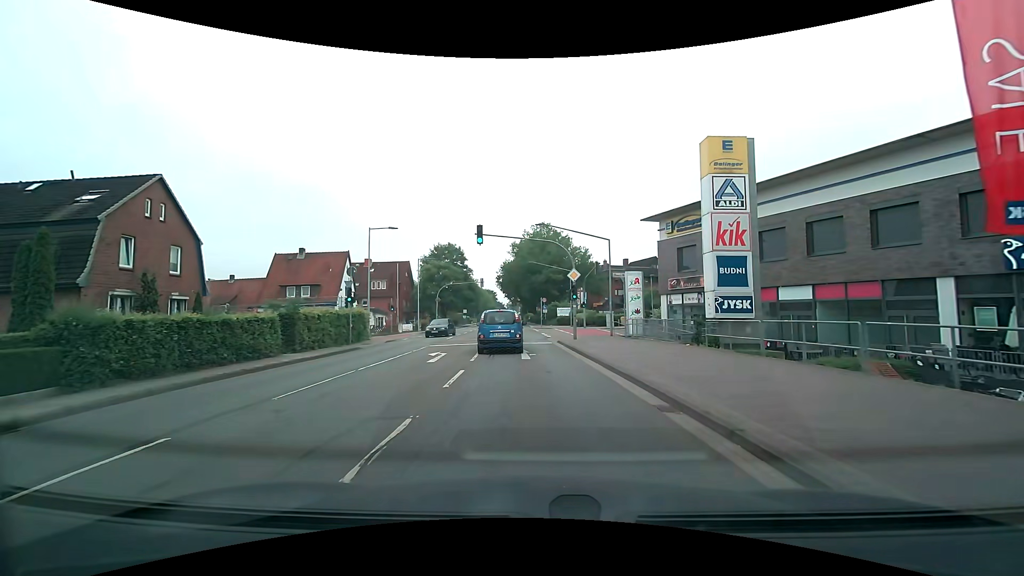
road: secondary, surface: asphalt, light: Day
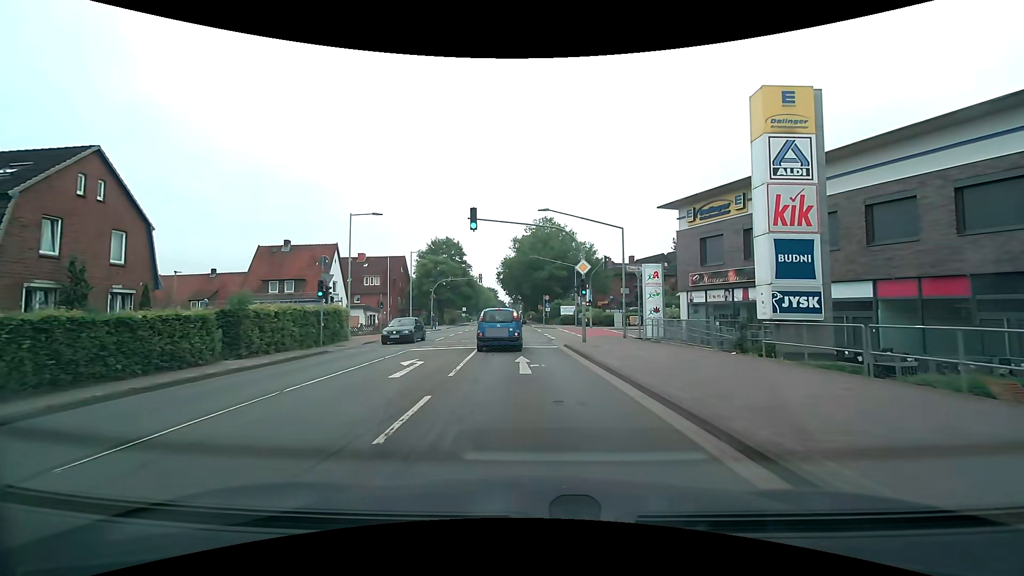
(0.0, +4.4) m; 0°
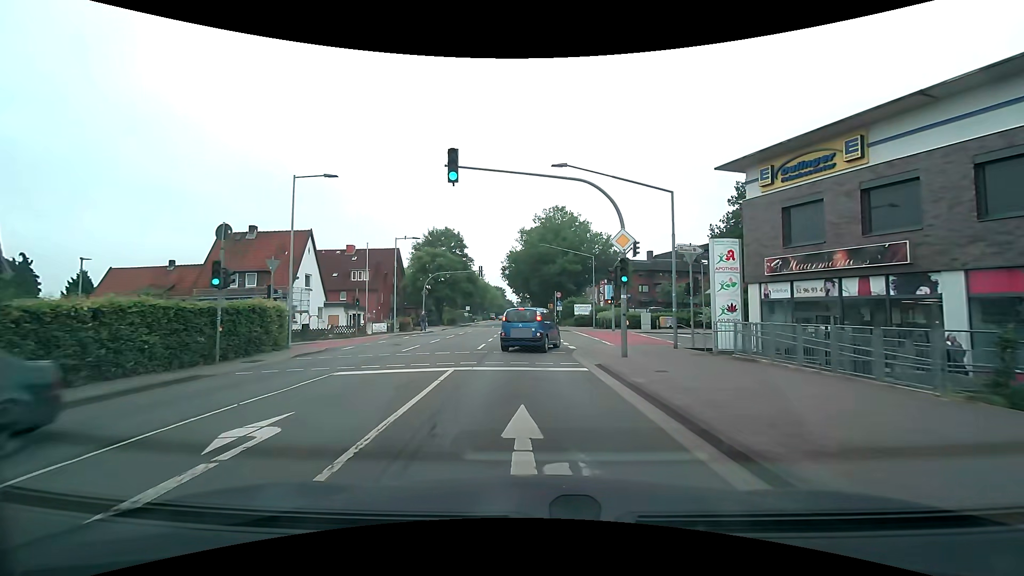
(-0.1, +9.2) m; -1°
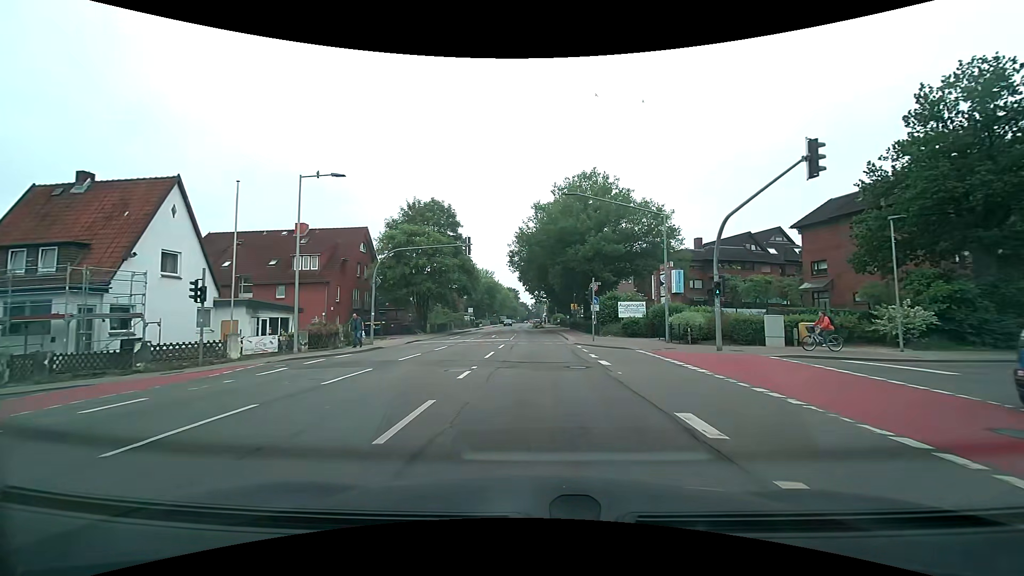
(-0.4, +20.9) m; -2°
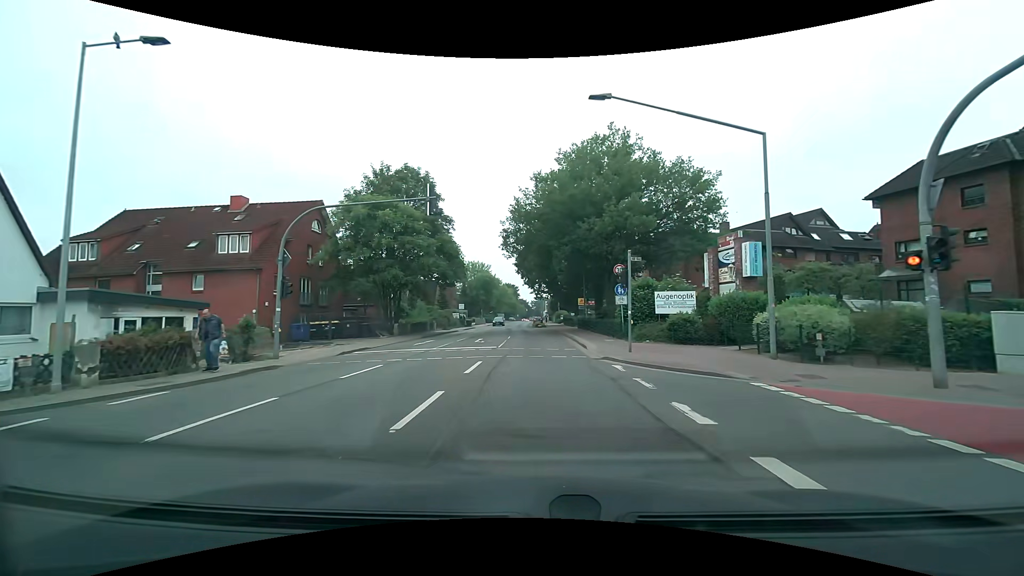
(0.0, +11.5) m; 0°
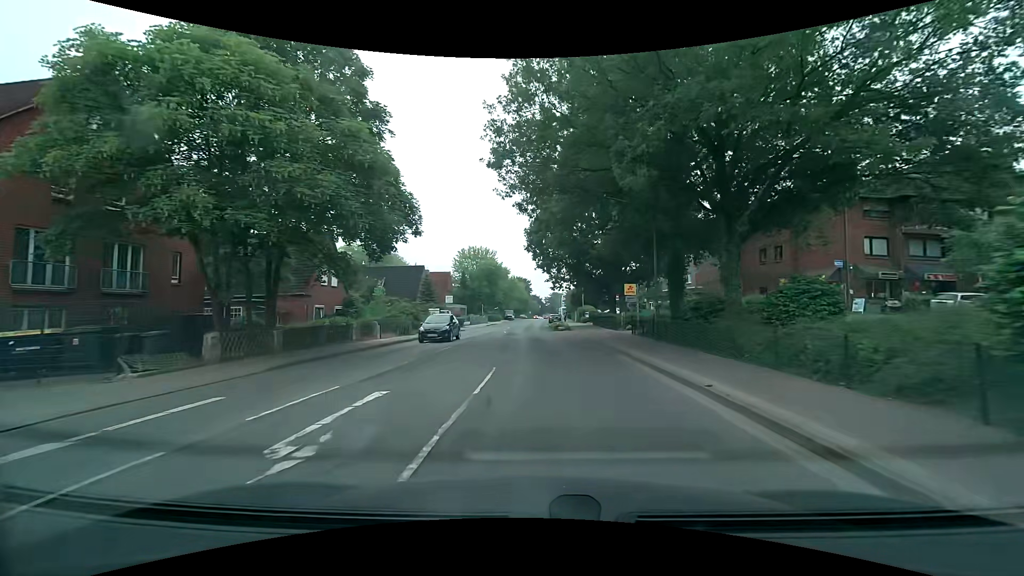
(-0.4, +22.8) m; -2°
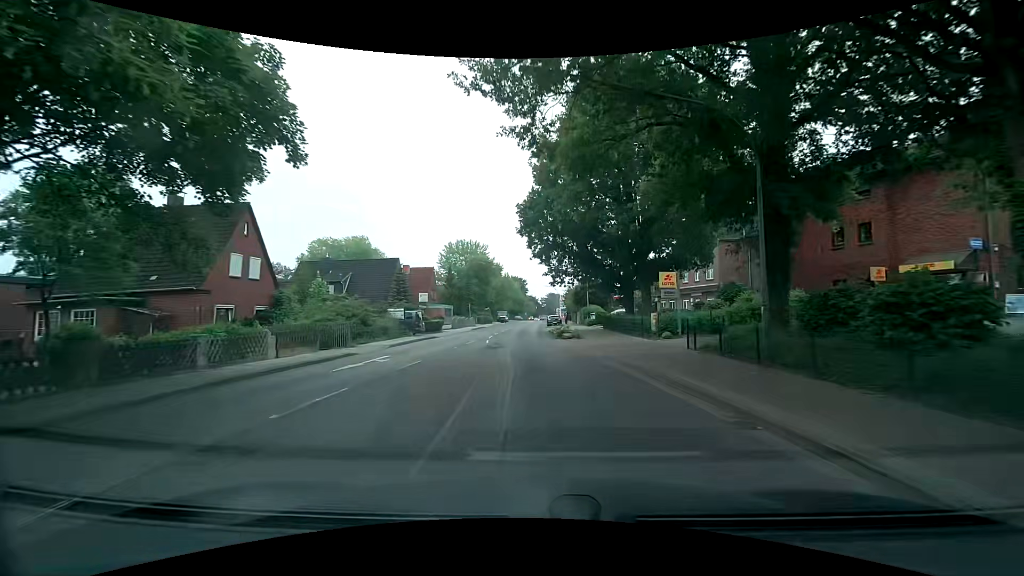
(+0.1, +11.4) m; +1°
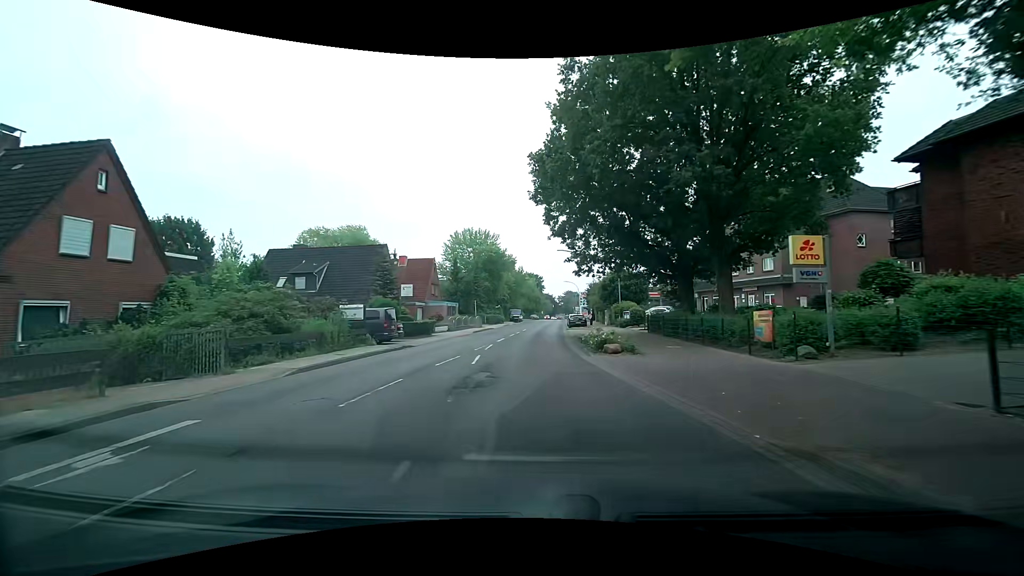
(-0.1, +11.3) m; 0°
(0, +10) (-1, +20) (0, +30) (0, +40) (0, +50) (0, +60) (0, +70) (+1, +80) (+1, +90) (+1, +100) m
